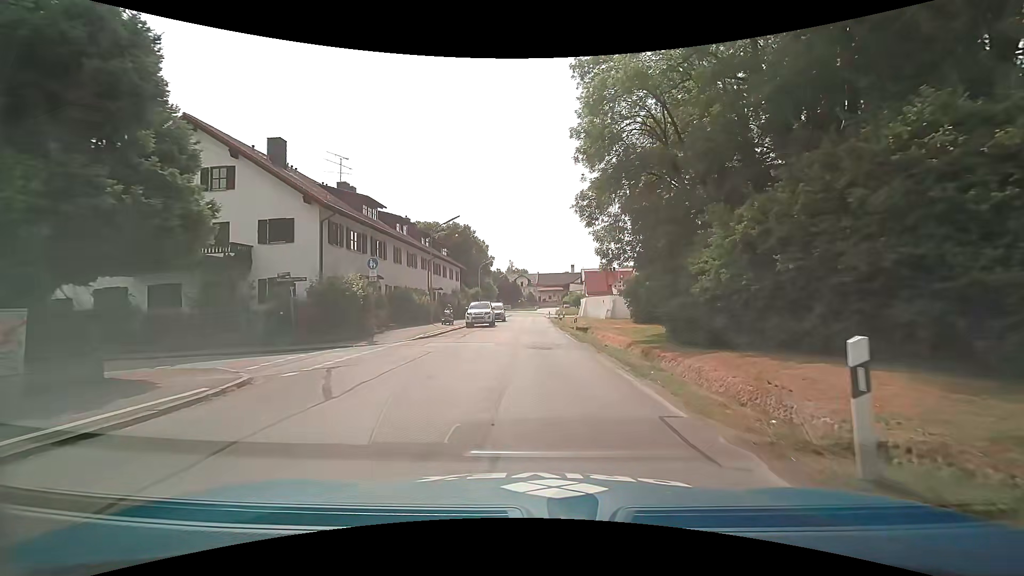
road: tertiary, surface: asphalt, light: Day
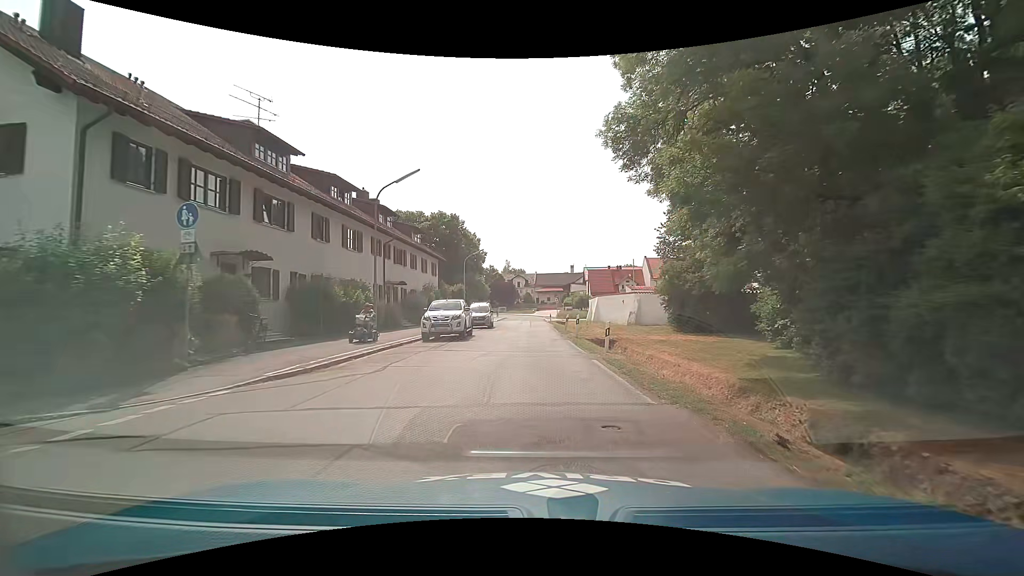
(-0.2, +13.1) m; -1°
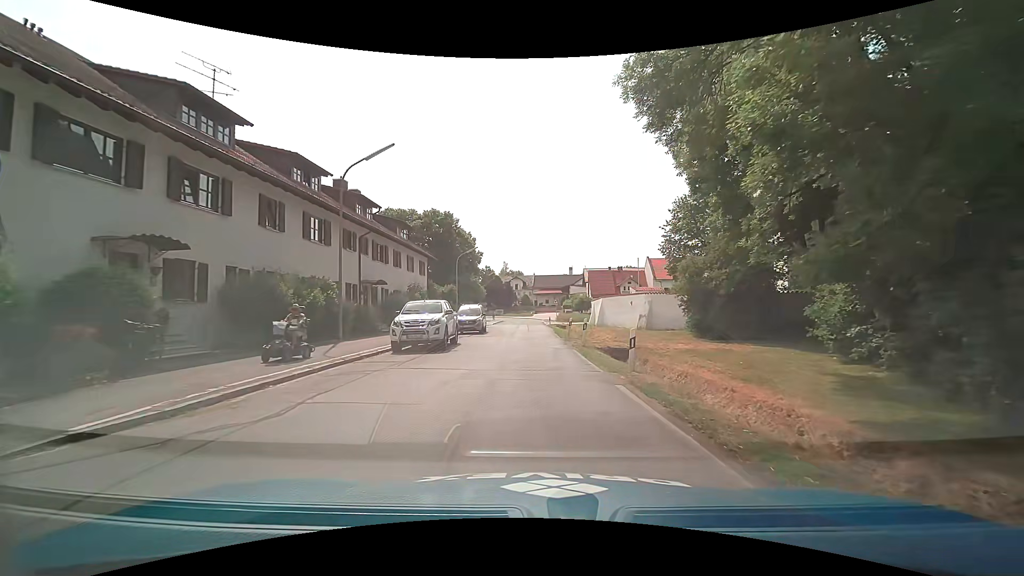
(0.0, +4.3) m; 0°
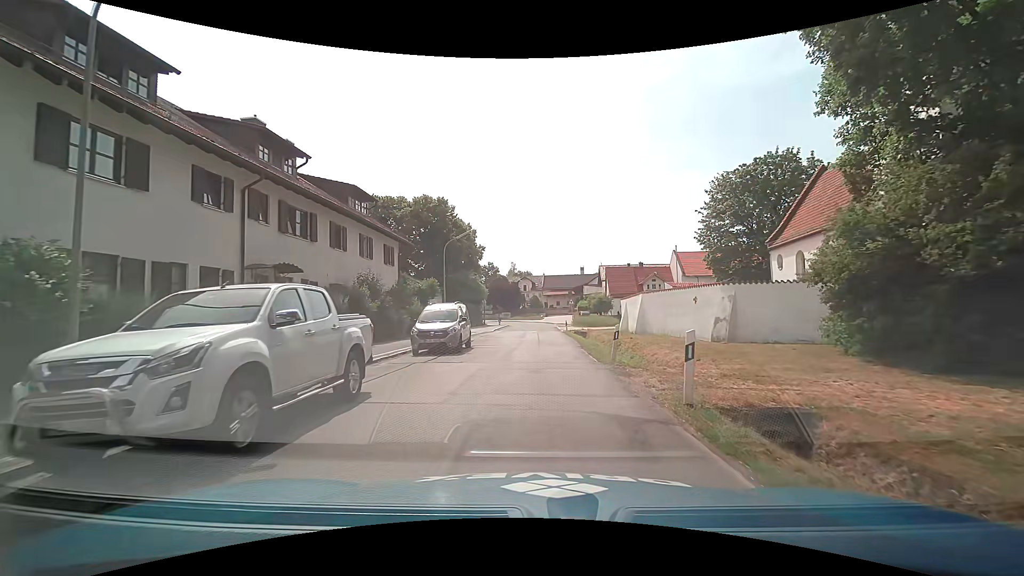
(-0.1, +12.4) m; -1°
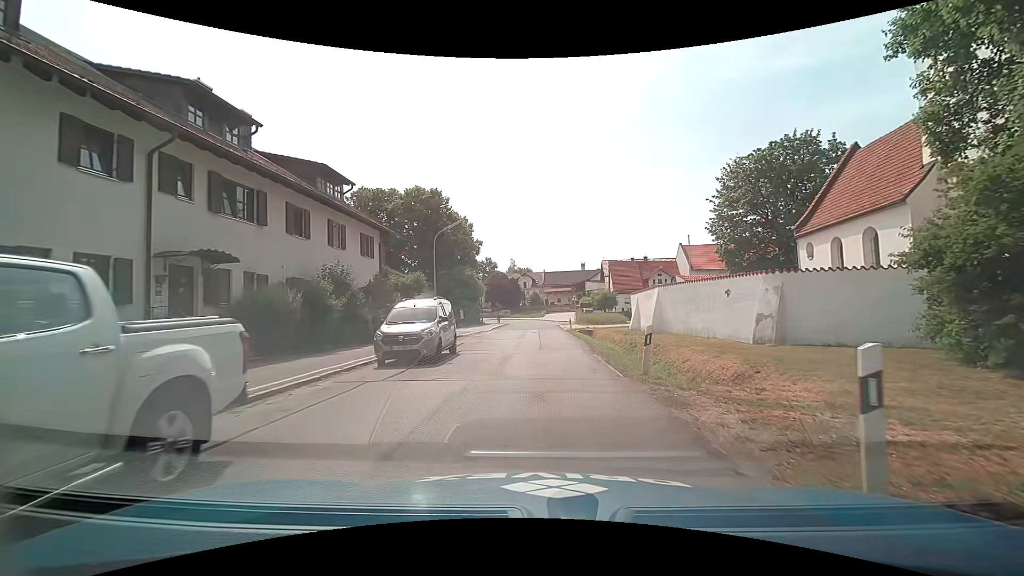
(0.0, +4.0) m; -1°
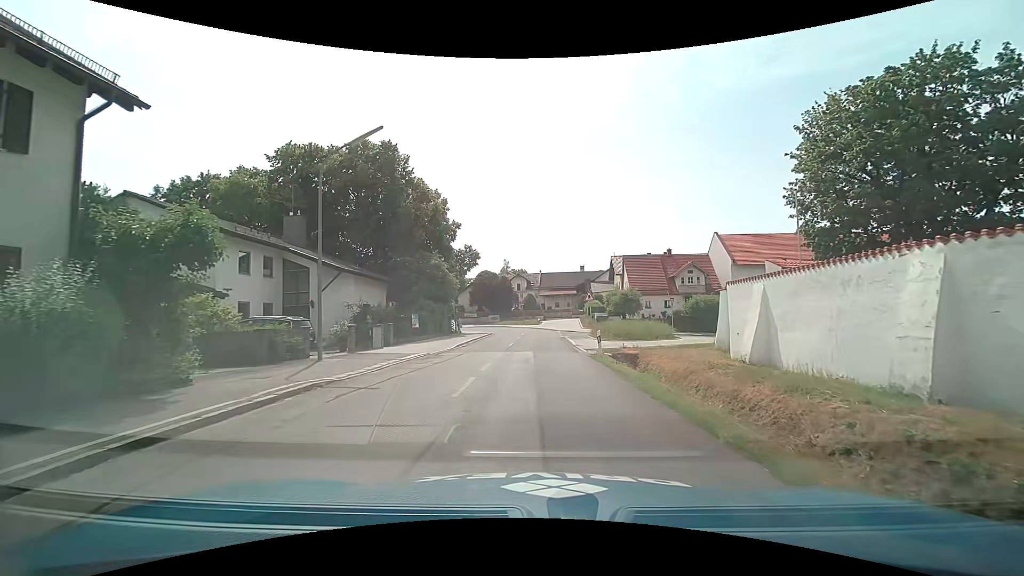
(+0.7, +19.0) m; +3°
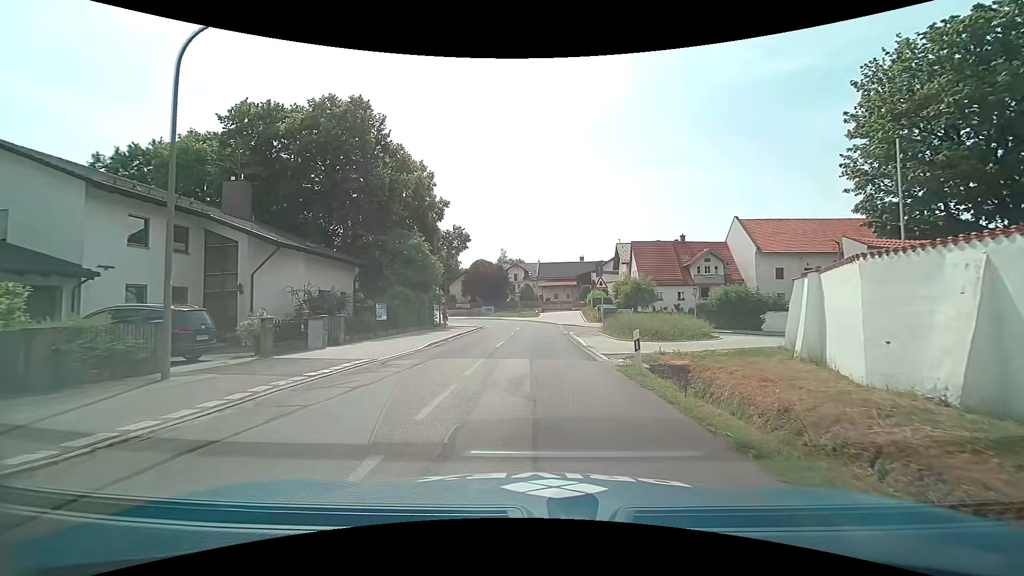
(-0.1, +7.2) m; 0°
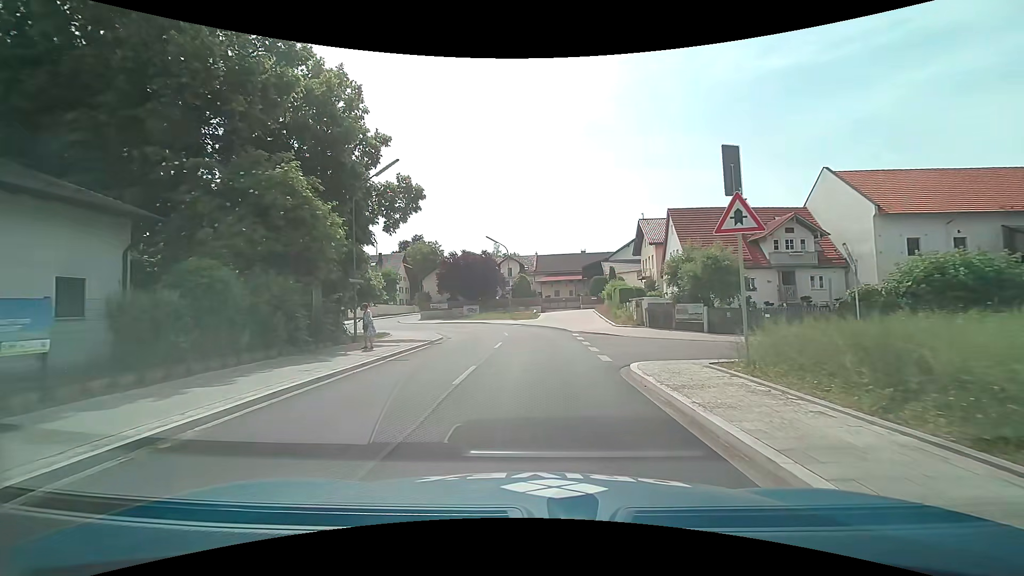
(-0.2, +19.6) m; 0°
(0, +10) (0, +20) (0, +30) (-2, +40) (-8, +48) (-14, +56) (-19, +64) (-22, +74) (-21, +84) (-21, +94) m
